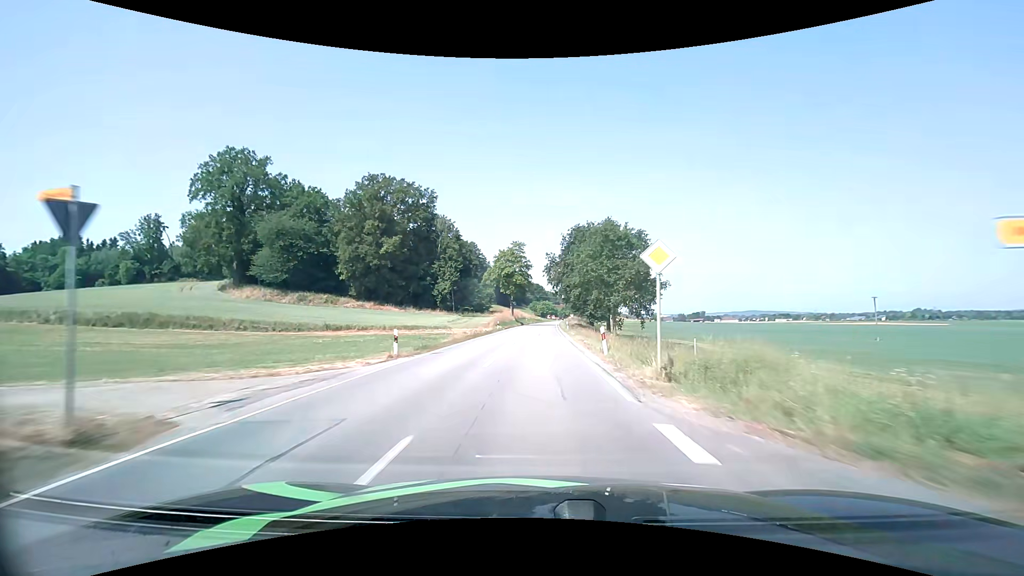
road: secondary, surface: asphalt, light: Day
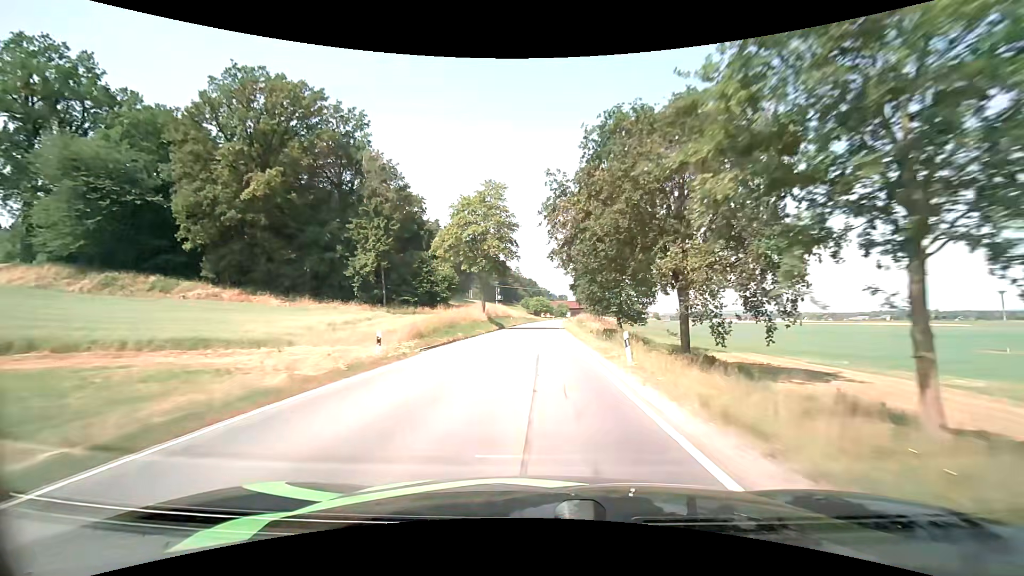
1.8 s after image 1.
(+0.1, +39.1) m; 0°
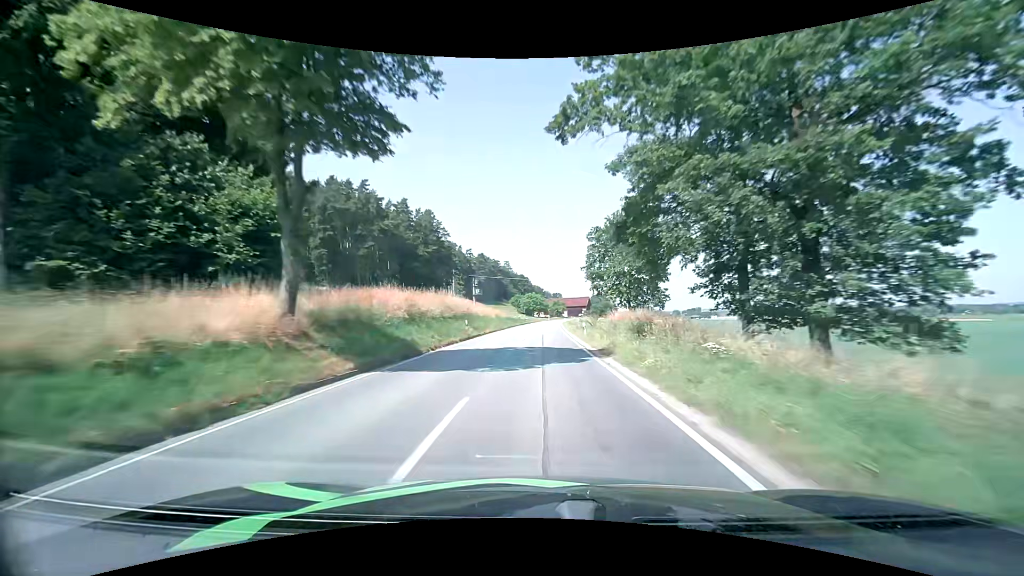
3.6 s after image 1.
(+0.5, +39.0) m; +1°
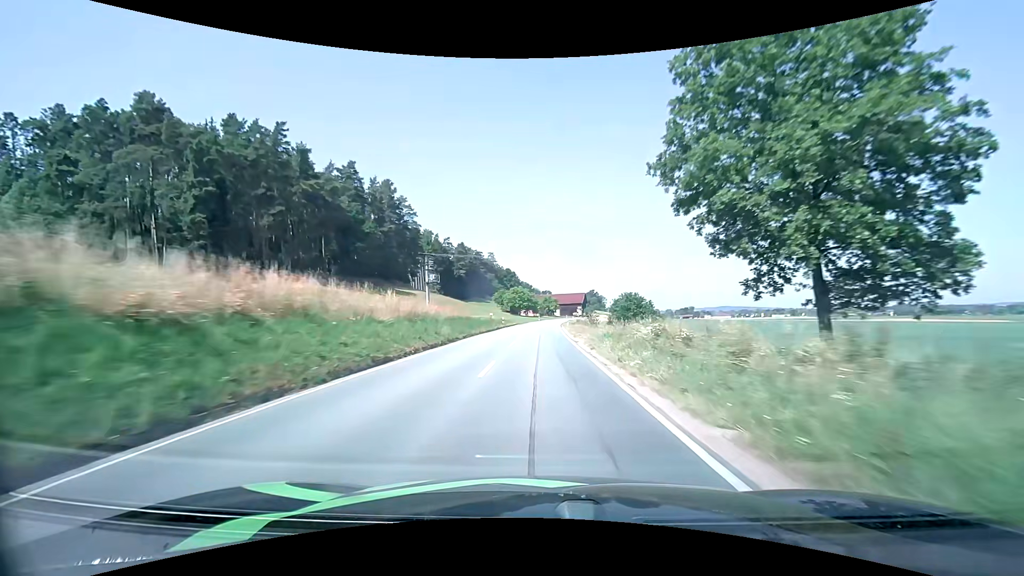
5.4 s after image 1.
(+0.4, +38.9) m; +1°
(0, +10) (0, +20) (0, +30) (0, +40) (+1, +50) (+1, +60) (+1, +70) (+2, +80) (+3, +90) (+4, +100) m
